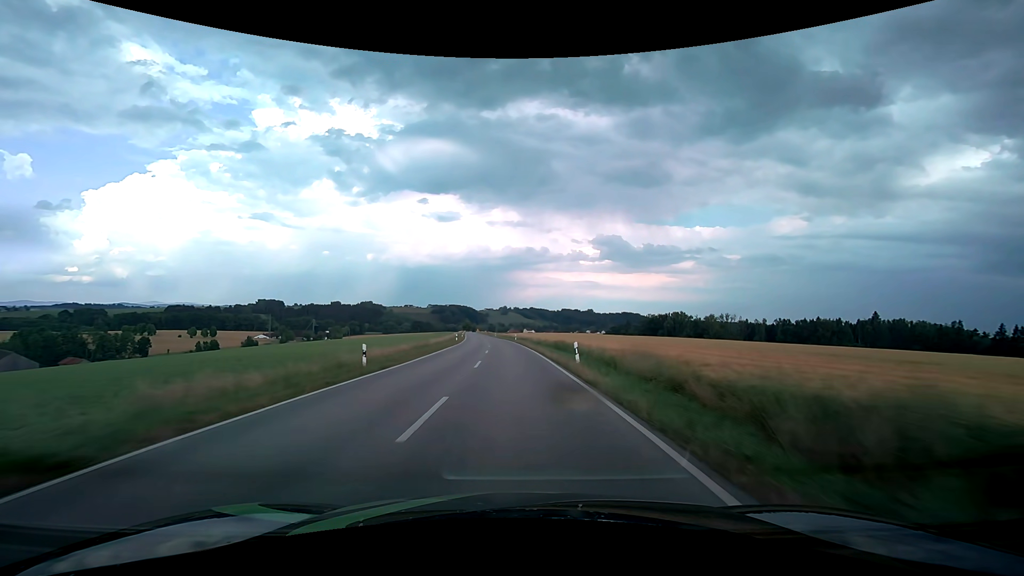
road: secondary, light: Day
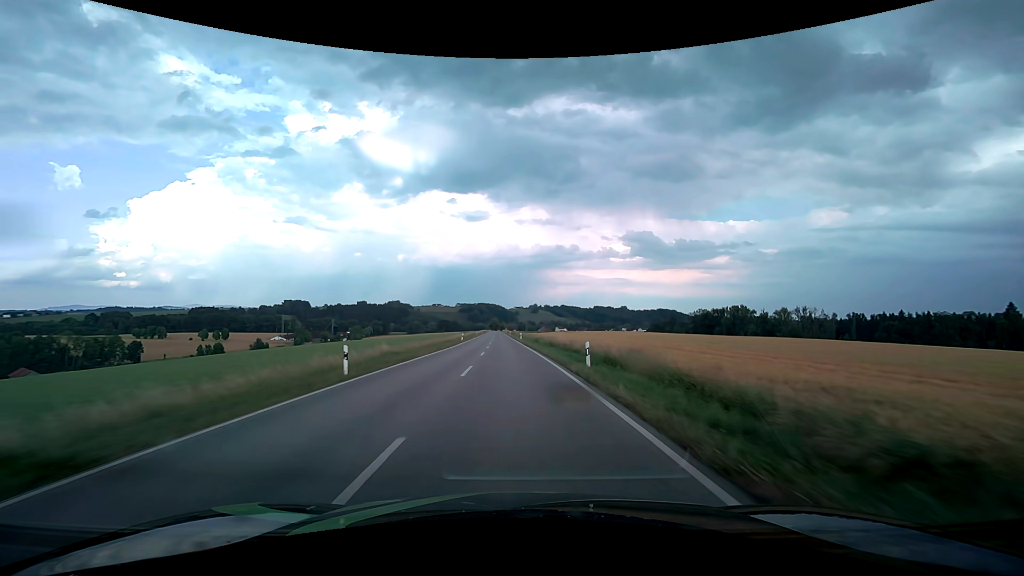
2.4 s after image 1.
(-1.5, +51.9) m; -4°
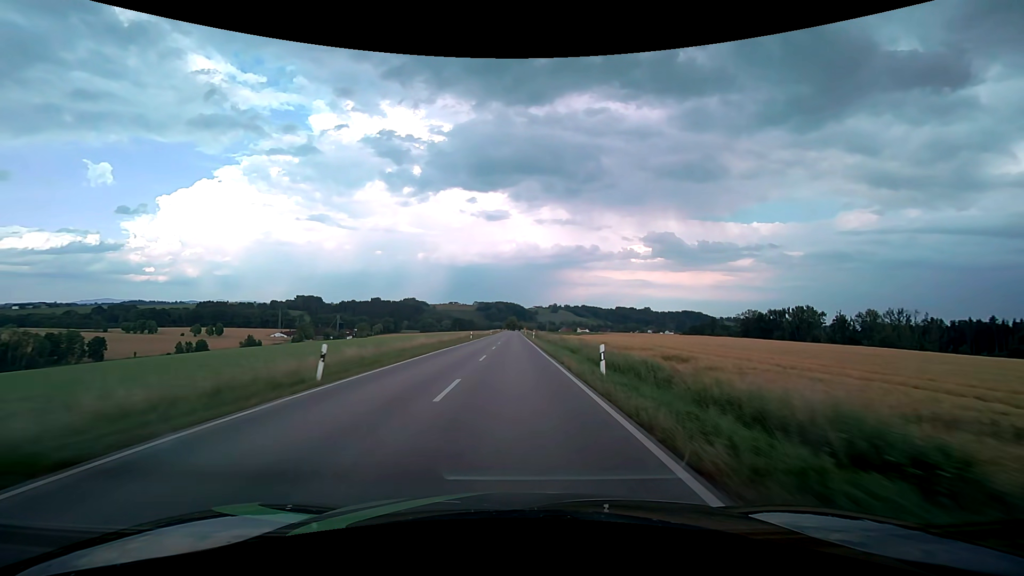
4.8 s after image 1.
(-1.4, +53.2) m; -2°
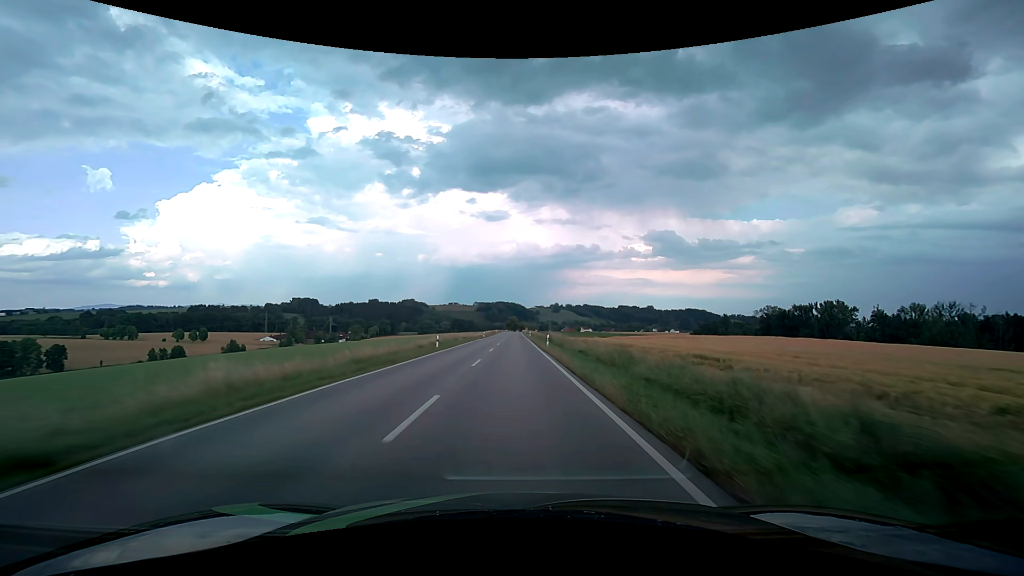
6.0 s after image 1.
(0.0, +27.1) m; 0°
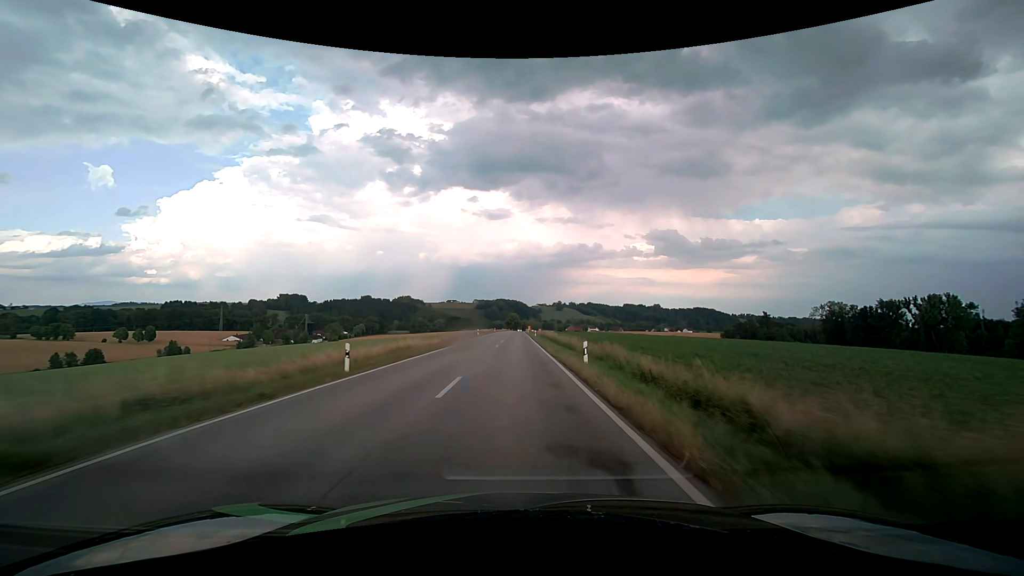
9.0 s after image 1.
(-0.2, +68.6) m; 0°
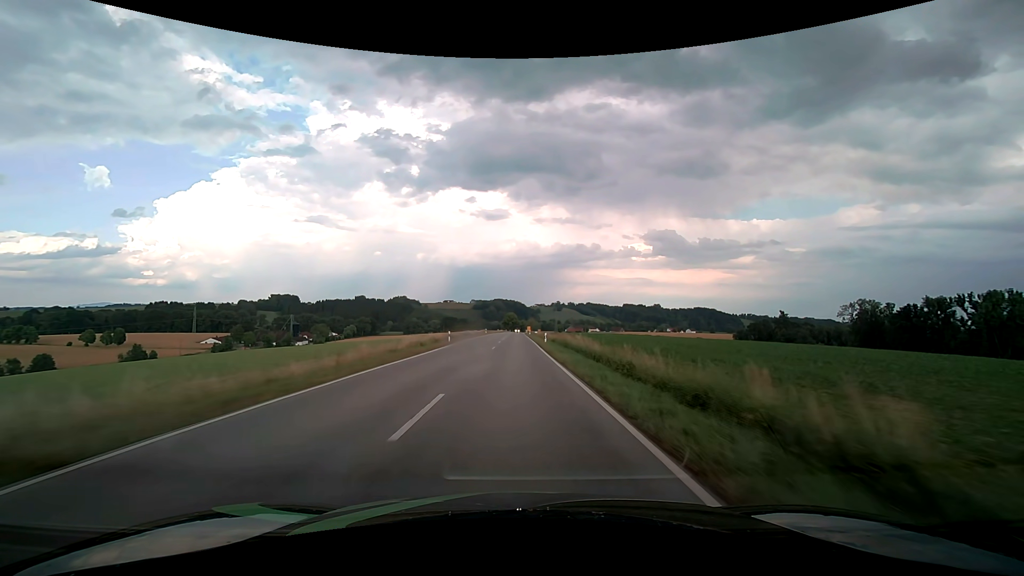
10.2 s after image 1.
(0.0, +27.6) m; 0°
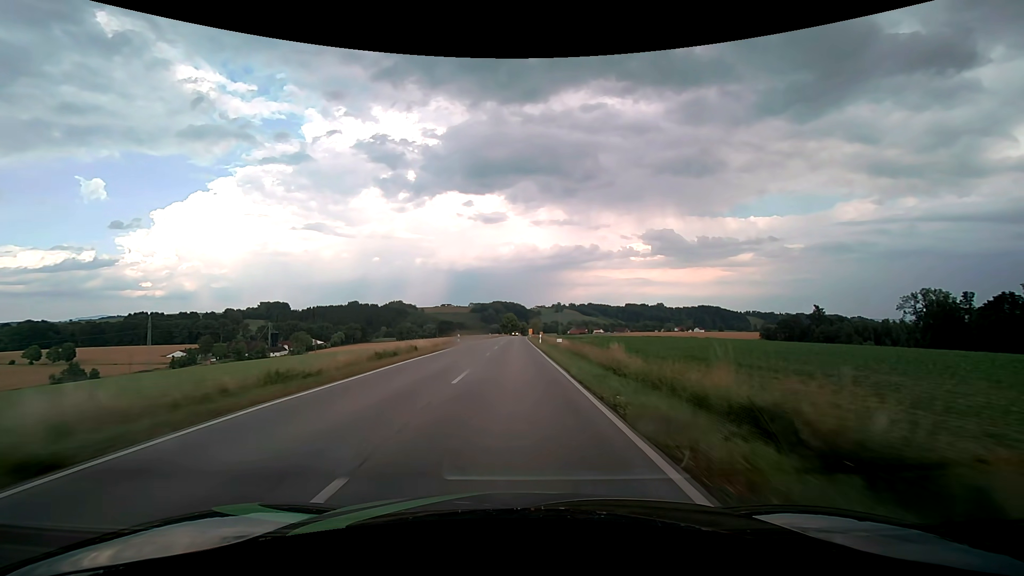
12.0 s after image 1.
(0.0, +41.1) m; 0°
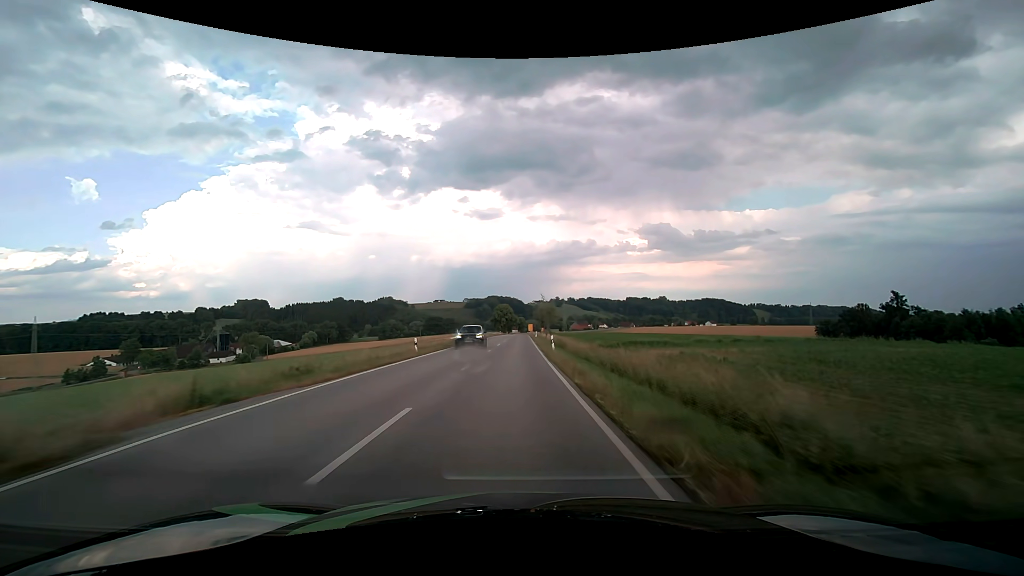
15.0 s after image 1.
(+0.2, +68.1) m; 0°
(0, +10) (0, +20) (0, +30) (0, +40) (0, +50) (0, +60) (+1, +70) (+1, +80) (+1, +90) (+1, +100) m
